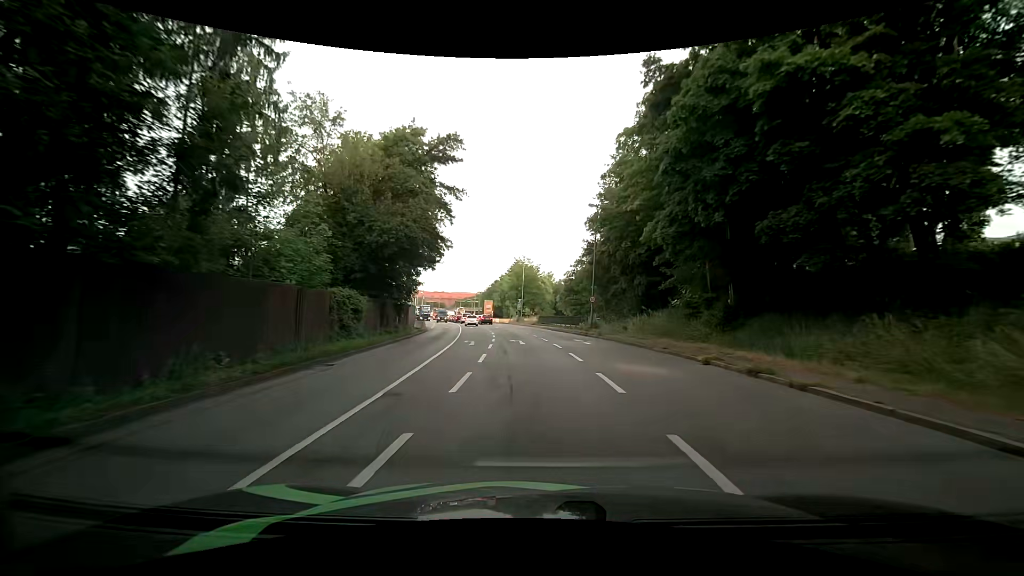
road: primary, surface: asphalt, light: Day
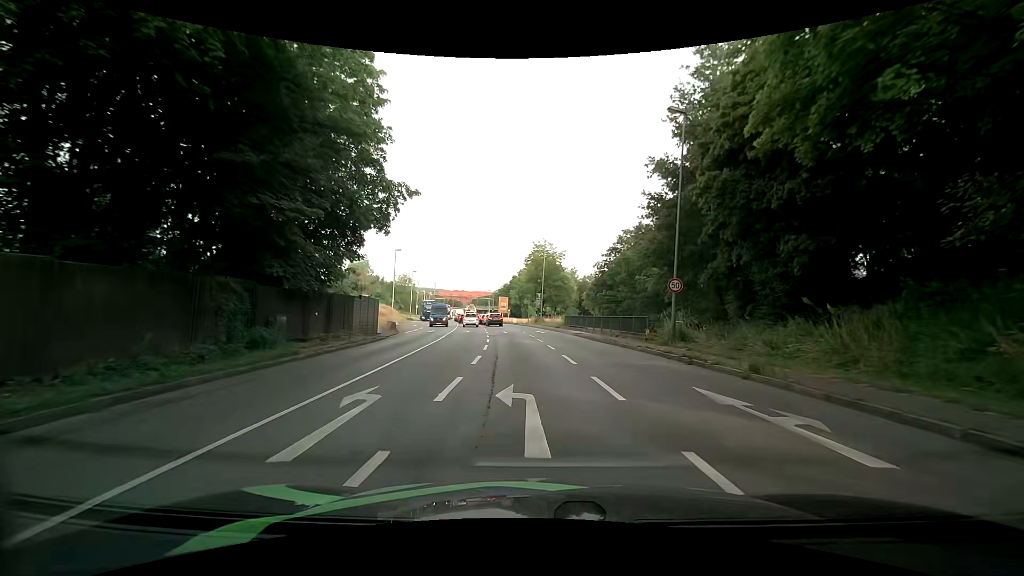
(-0.6, +18.5) m; -3°
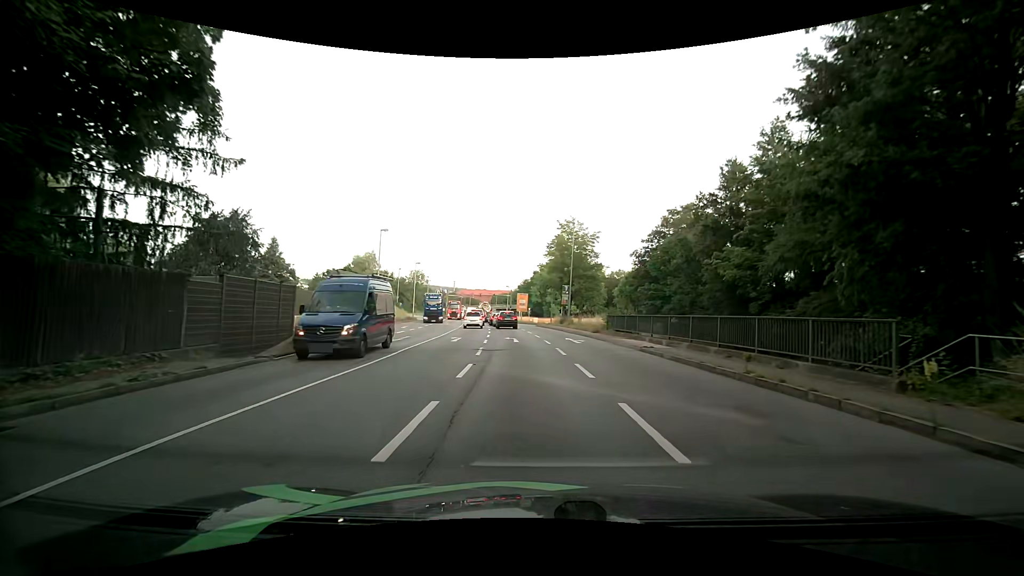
(-0.2, +15.1) m; -3°
(0, +10) (0, +20) (-1, +30) (-2, +40) (-3, +50) (-4, +60) (-6, +70) (-7, +80) (-8, +90) (-10, +99) m
